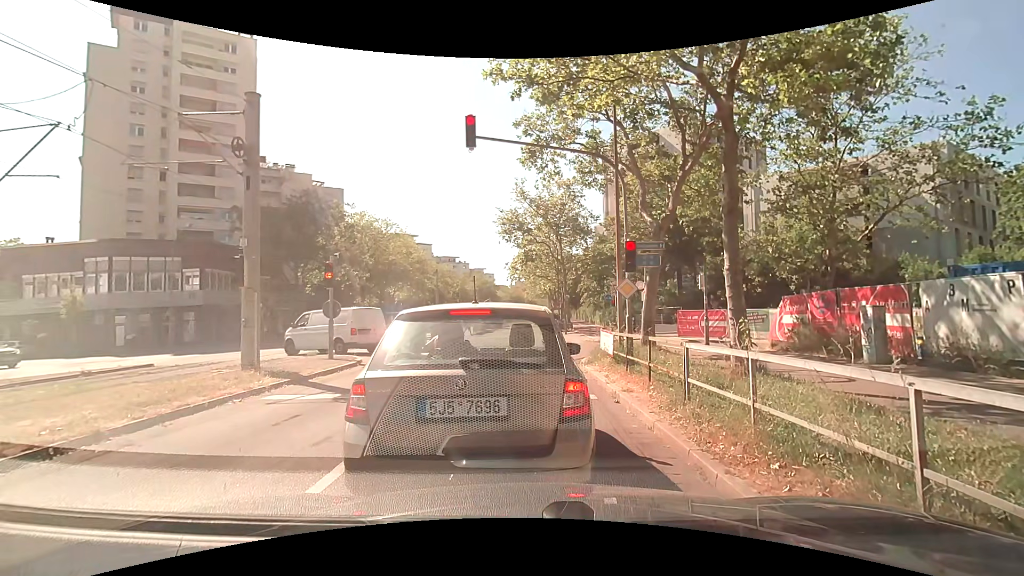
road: tertiary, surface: asphalt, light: Day
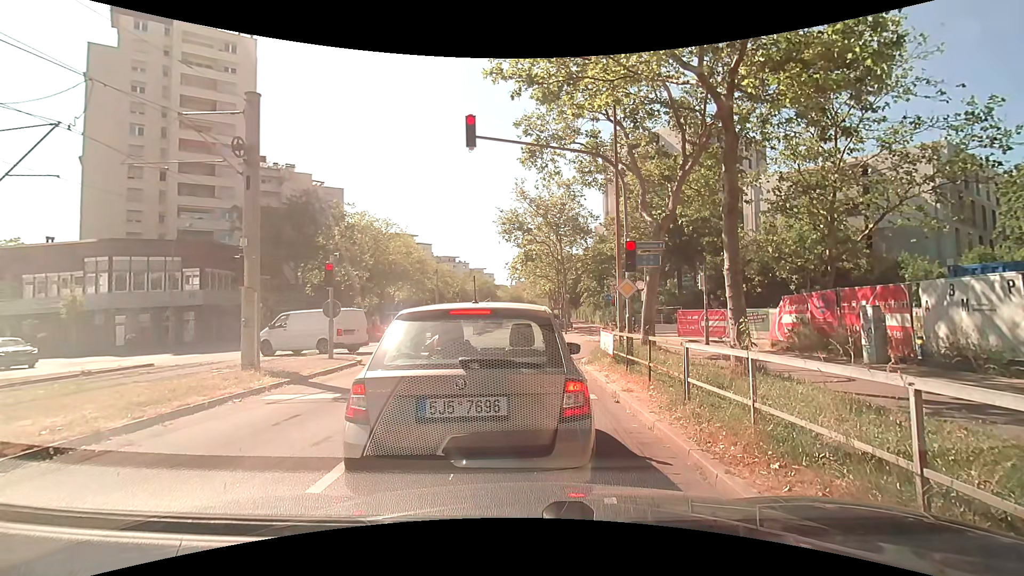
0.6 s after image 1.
(0.0, 0.0) m; 0°
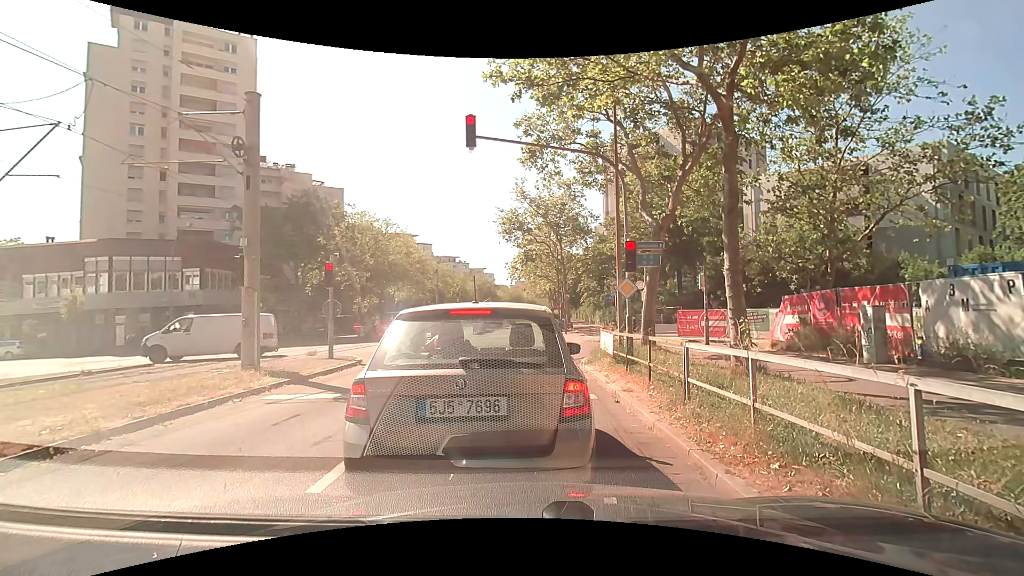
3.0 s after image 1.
(0.0, 0.0) m; 0°
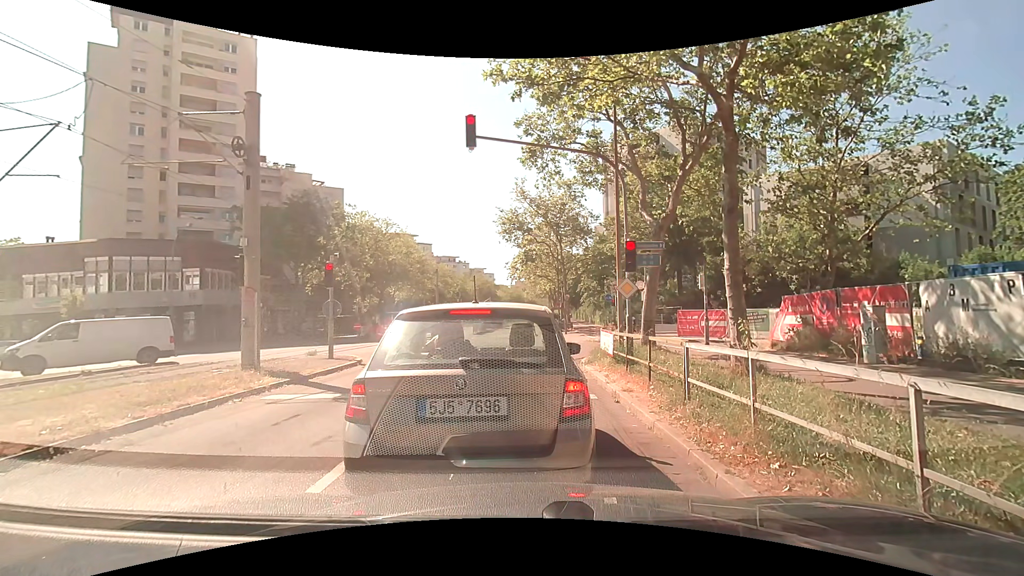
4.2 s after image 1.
(0.0, 0.0) m; 0°
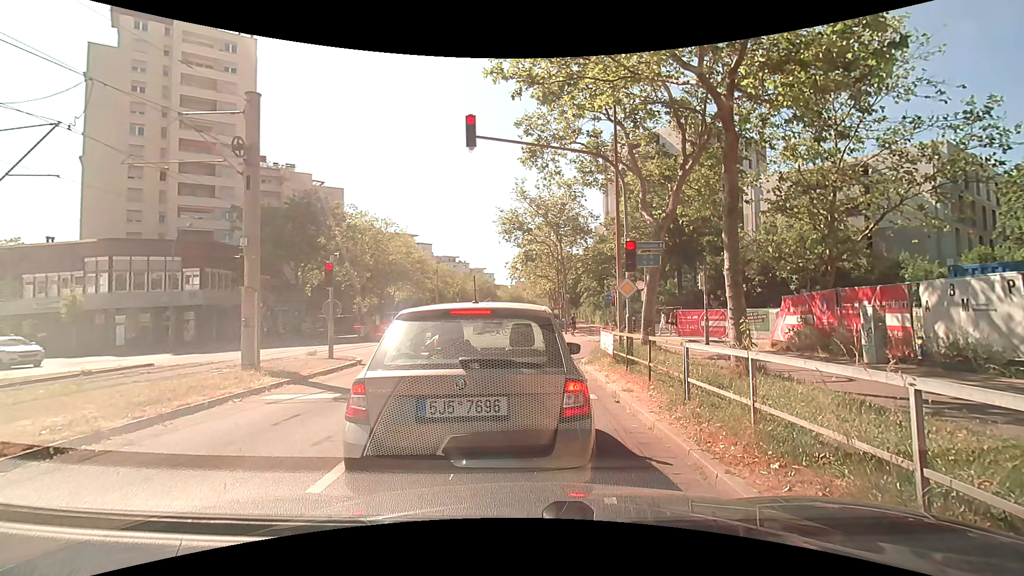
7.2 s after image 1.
(0.0, 0.0) m; 0°
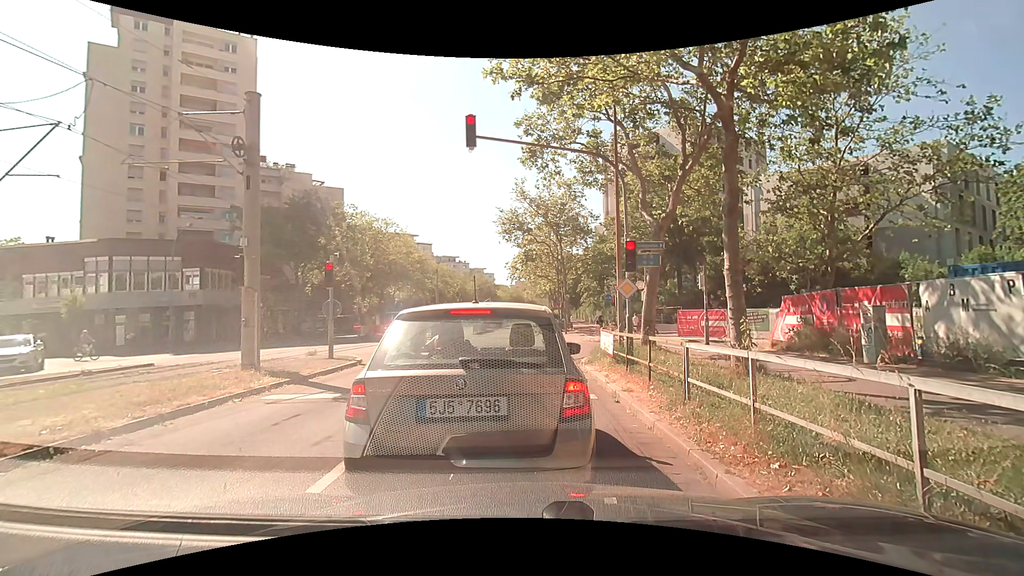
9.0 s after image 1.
(0.0, 0.0) m; 0°
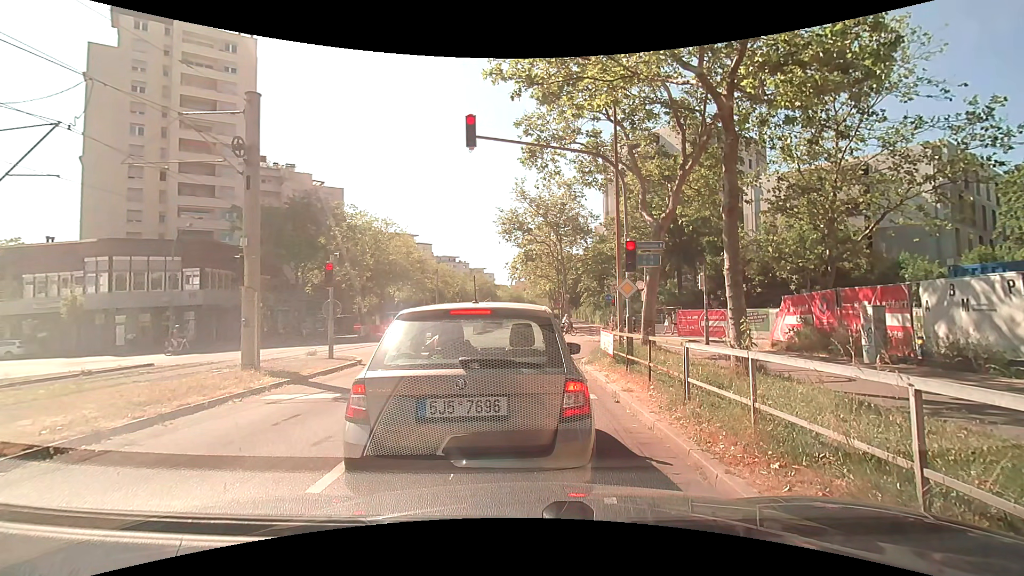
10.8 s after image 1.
(0.0, 0.0) m; 0°
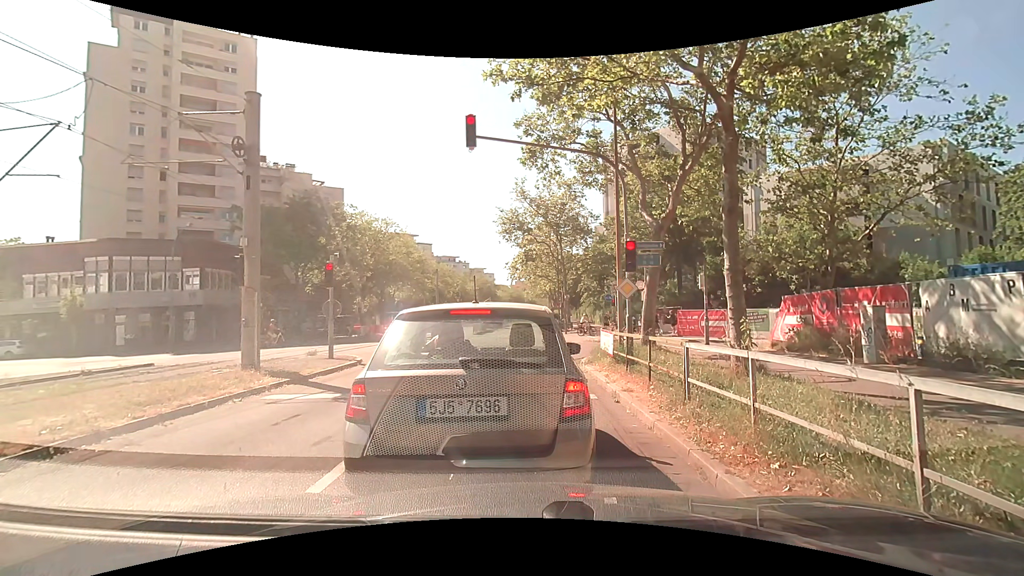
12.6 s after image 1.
(0.0, 0.0) m; 0°
(-1, +10) (-2, +20) (-3, +30) (-3, +40) (-4, +50) (-5, +60) (-6, +70) (-6, +80) (-7, +90) (-7, +100) m
